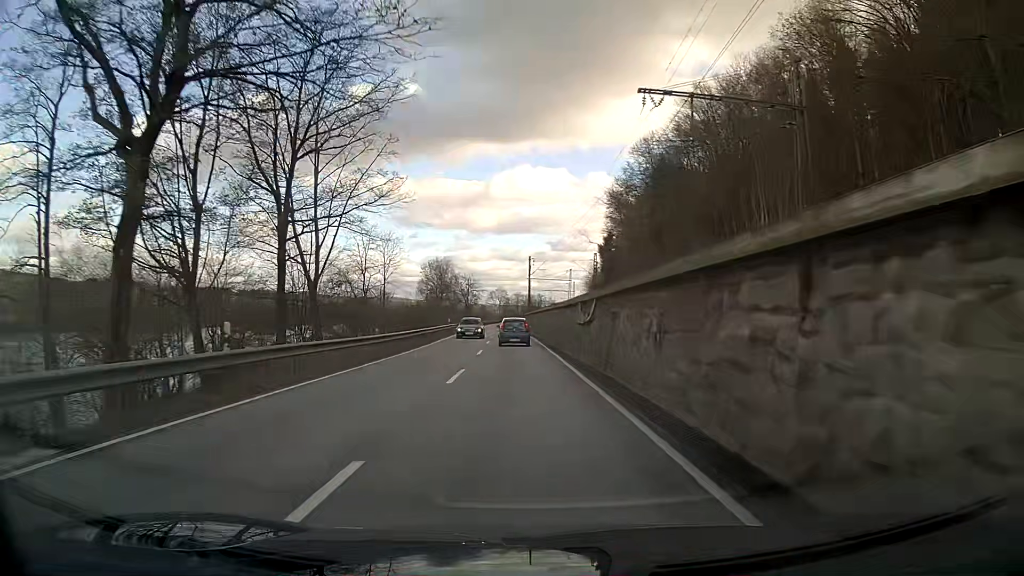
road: primary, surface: asphalt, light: Day
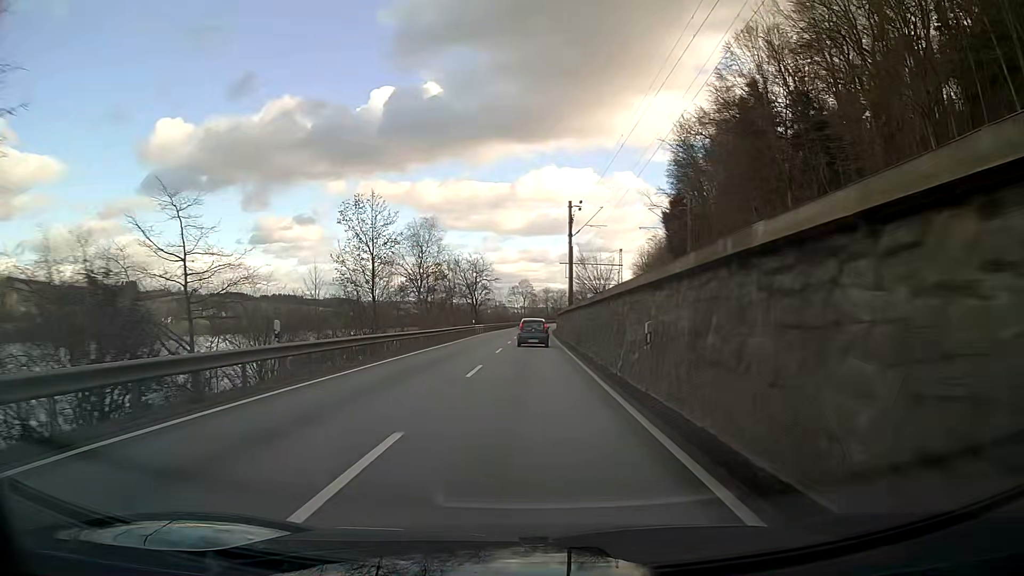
(-1.1, +46.2) m; -2°
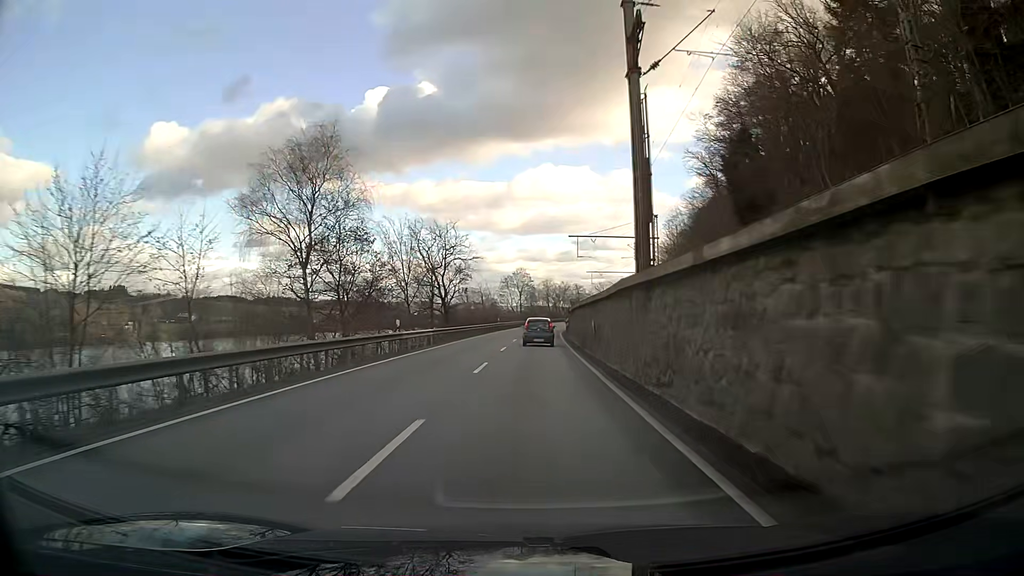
(0.0, +34.8) m; 0°
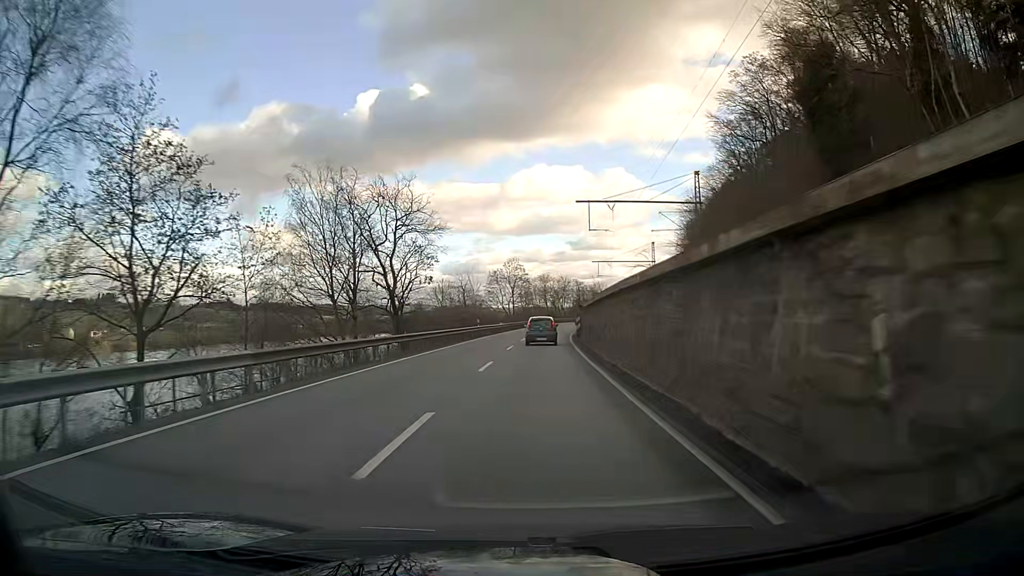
(+0.1, +23.2) m; 0°
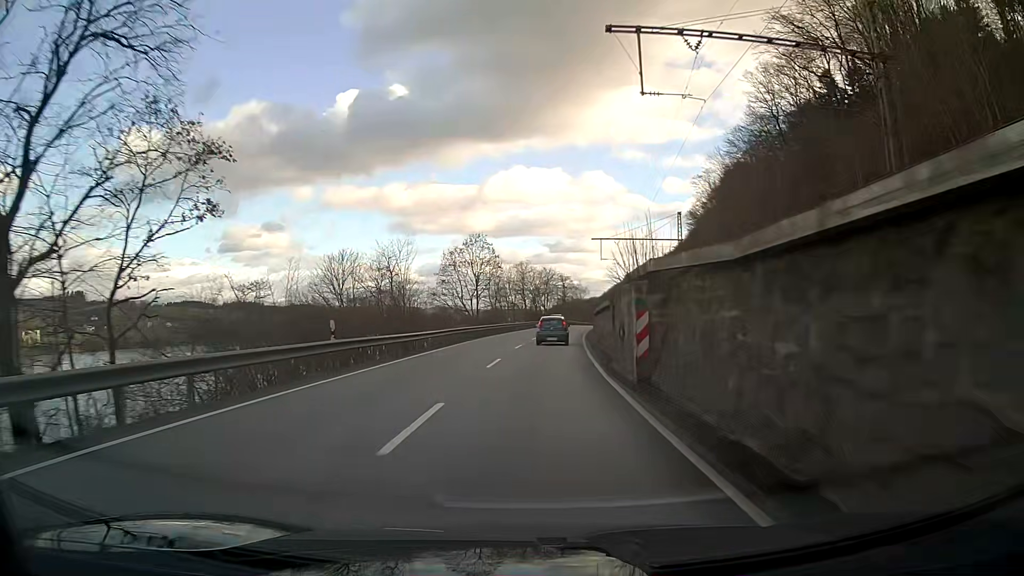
(+0.5, +34.8) m; +2°
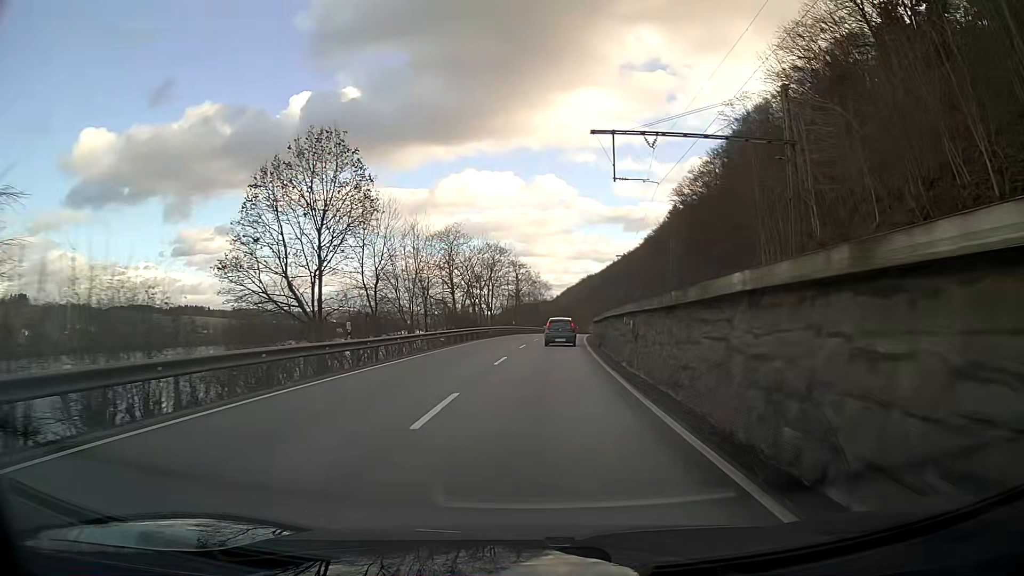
(+1.6, +46.0) m; +4°
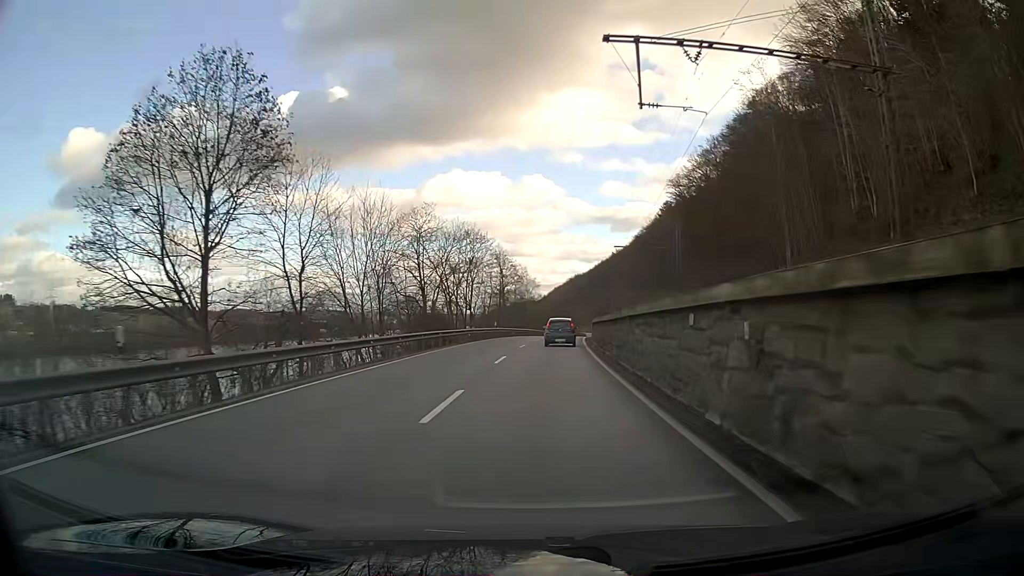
(+0.1, +11.4) m; +1°
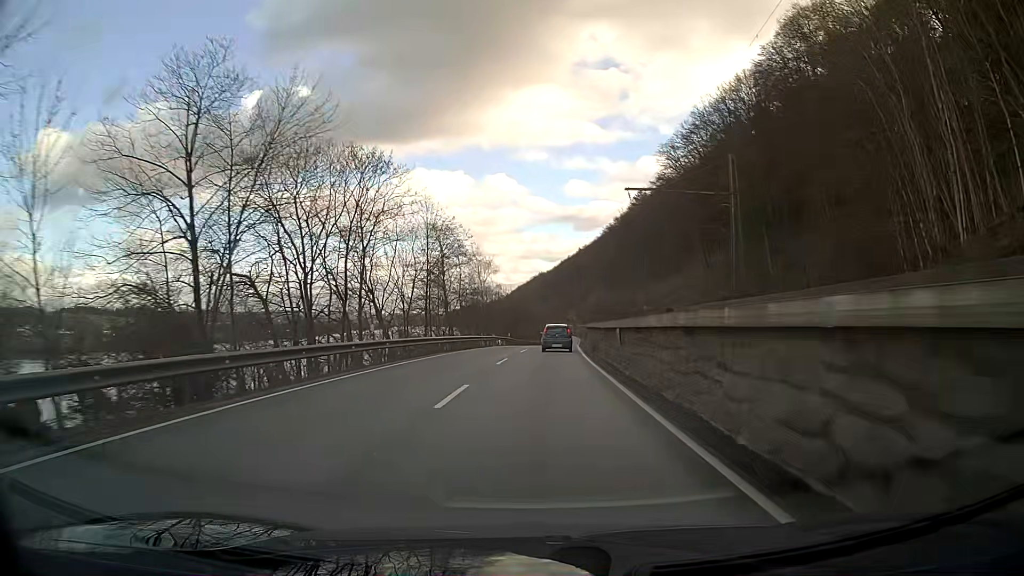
(+1.0, +34.0) m; +3°
